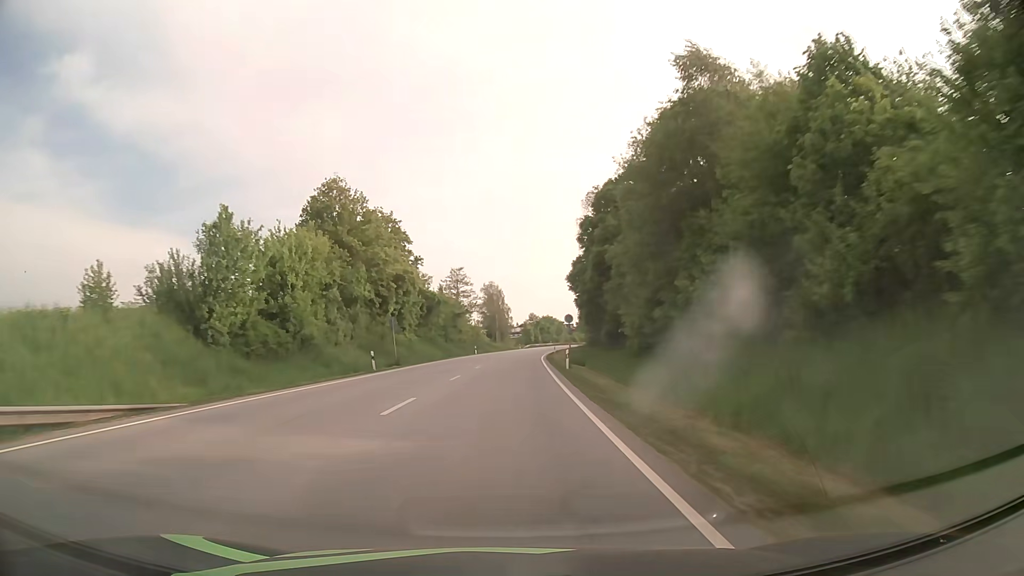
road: primary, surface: asphalt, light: Day
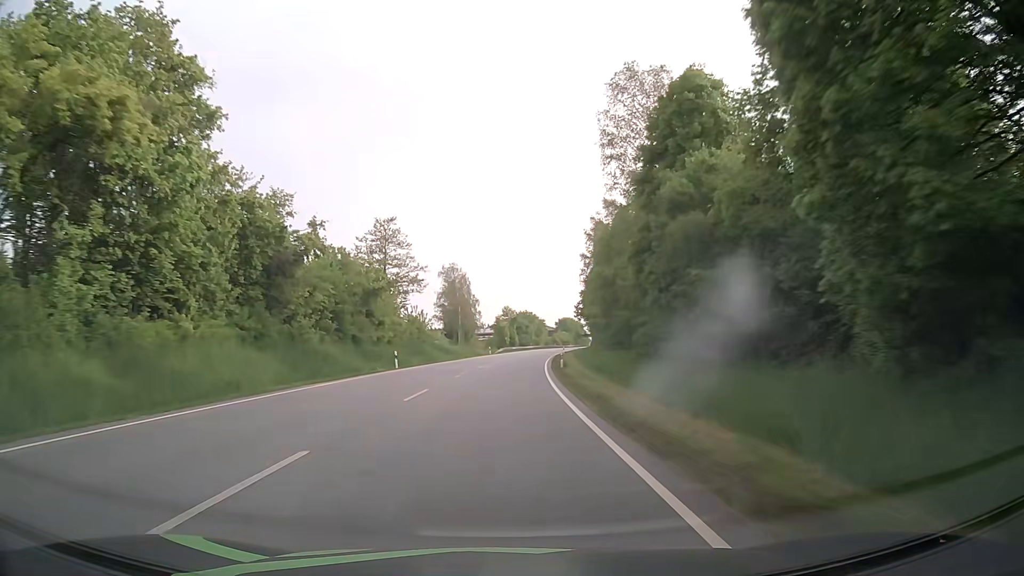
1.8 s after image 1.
(+1.0, +44.5) m; +2°
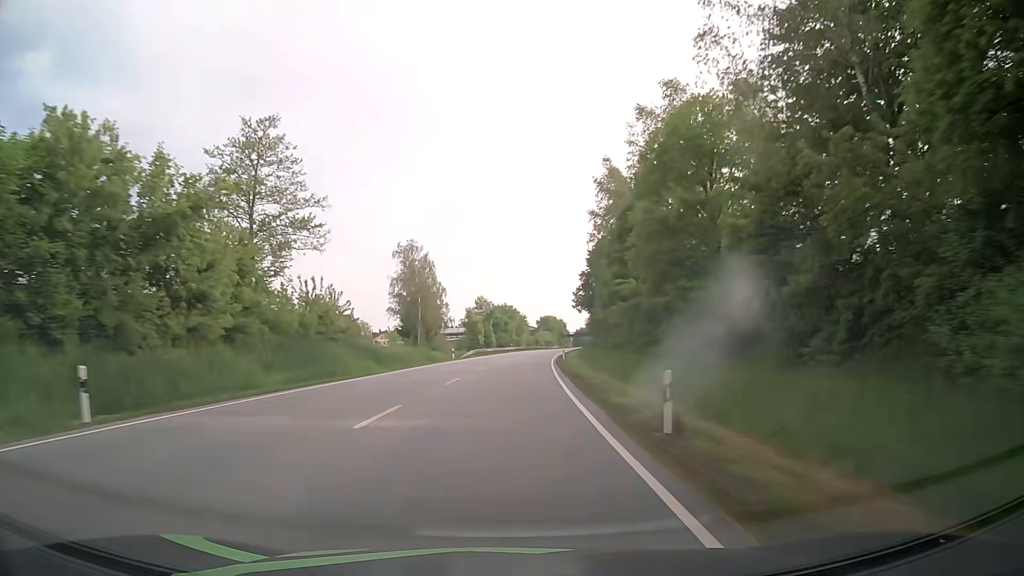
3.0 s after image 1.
(+0.5, +30.0) m; +2°
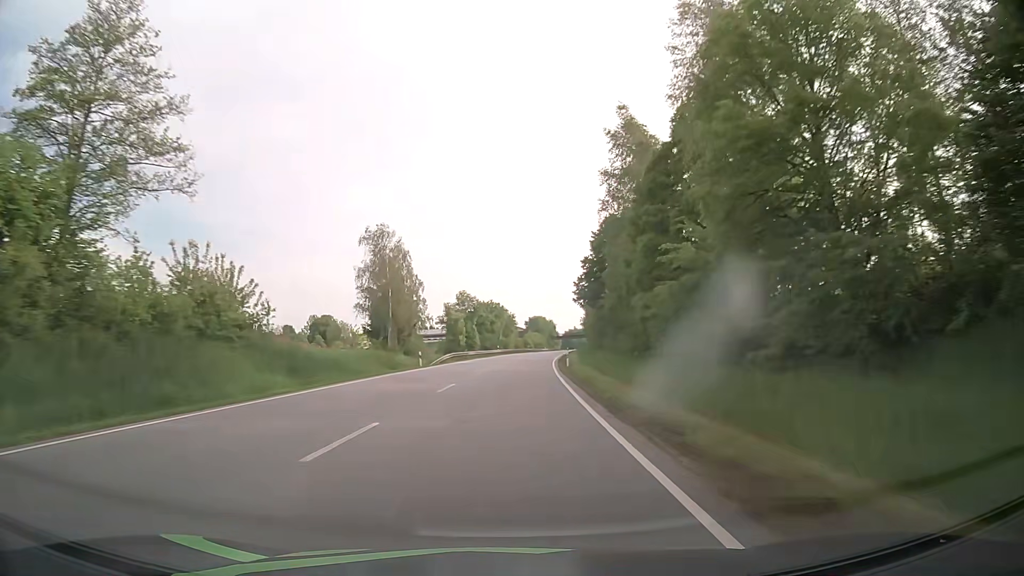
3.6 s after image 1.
(+0.3, +15.2) m; +1°
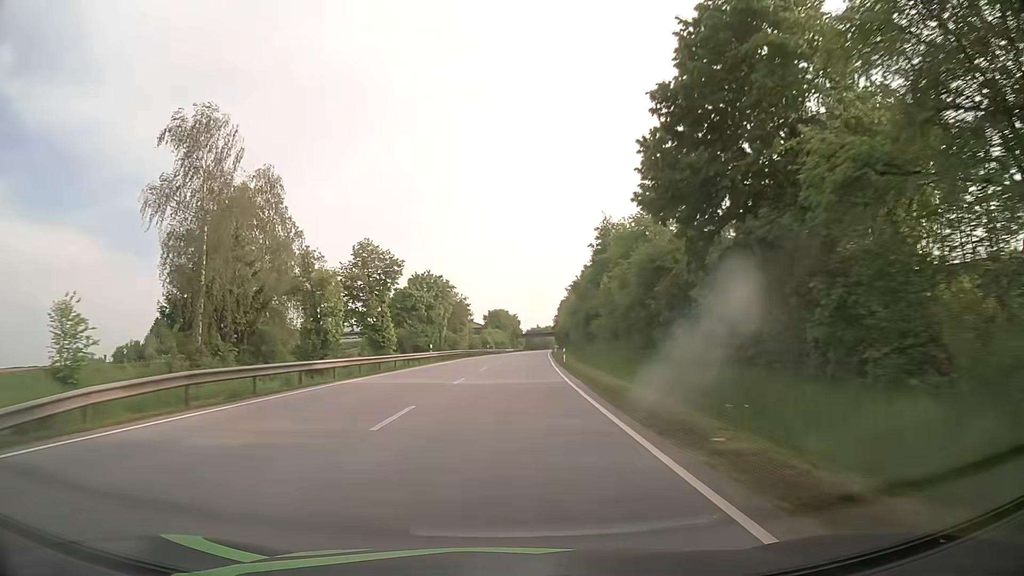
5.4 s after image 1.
(+1.4, +45.7) m; +4°
